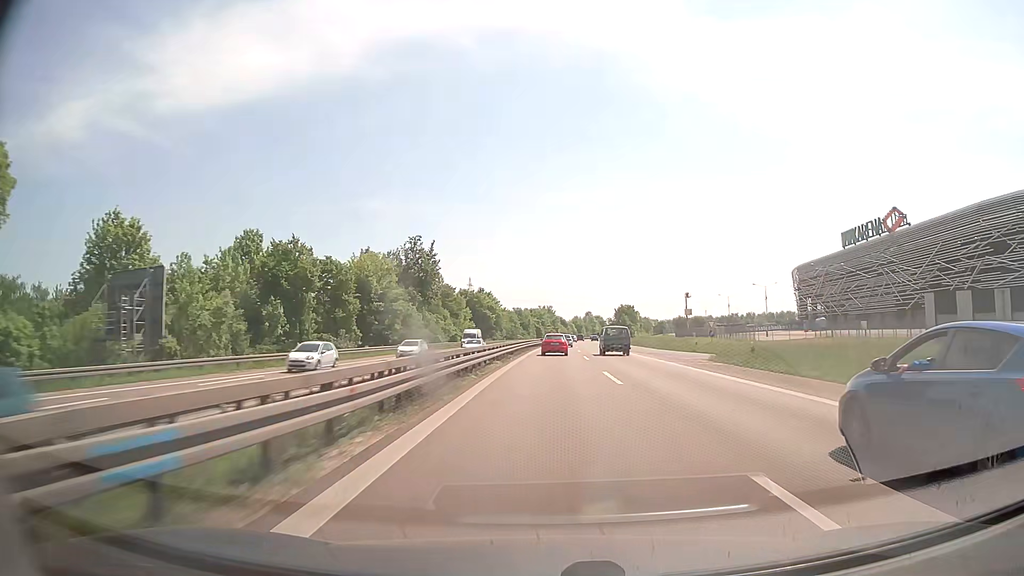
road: trunk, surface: asphalt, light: Day
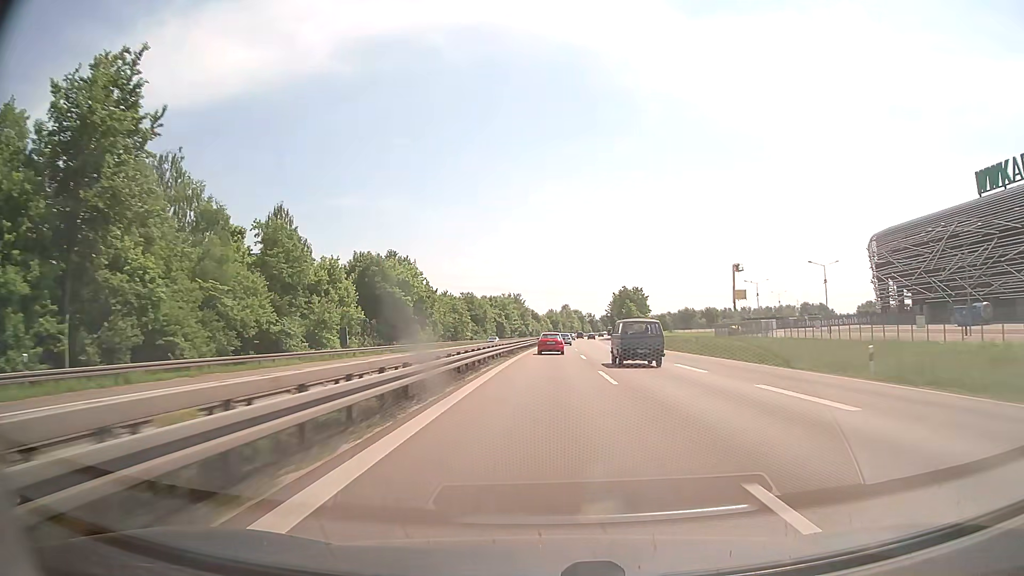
(+1.8, +72.4) m; +3°
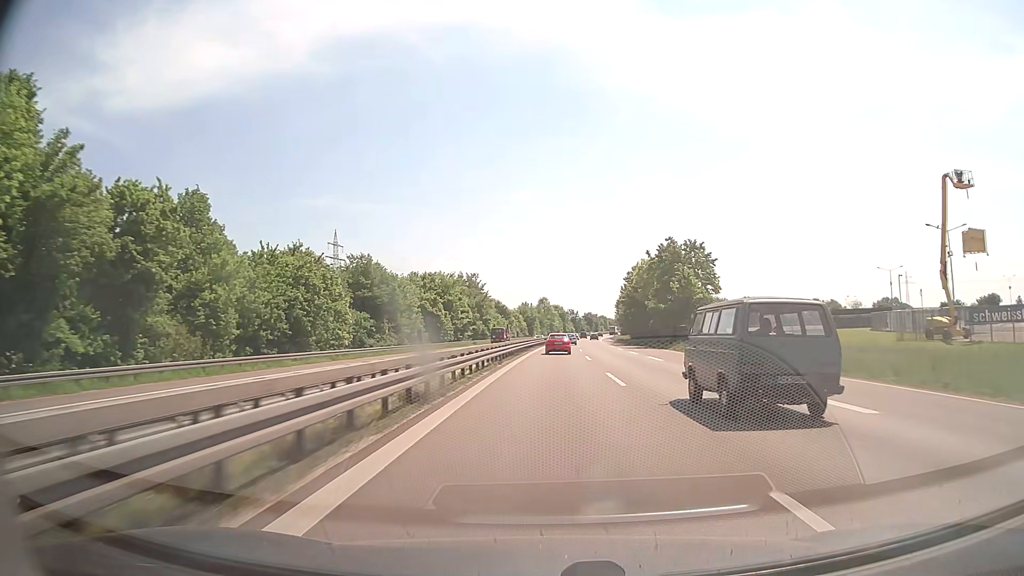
(+1.3, +72.3) m; +2°
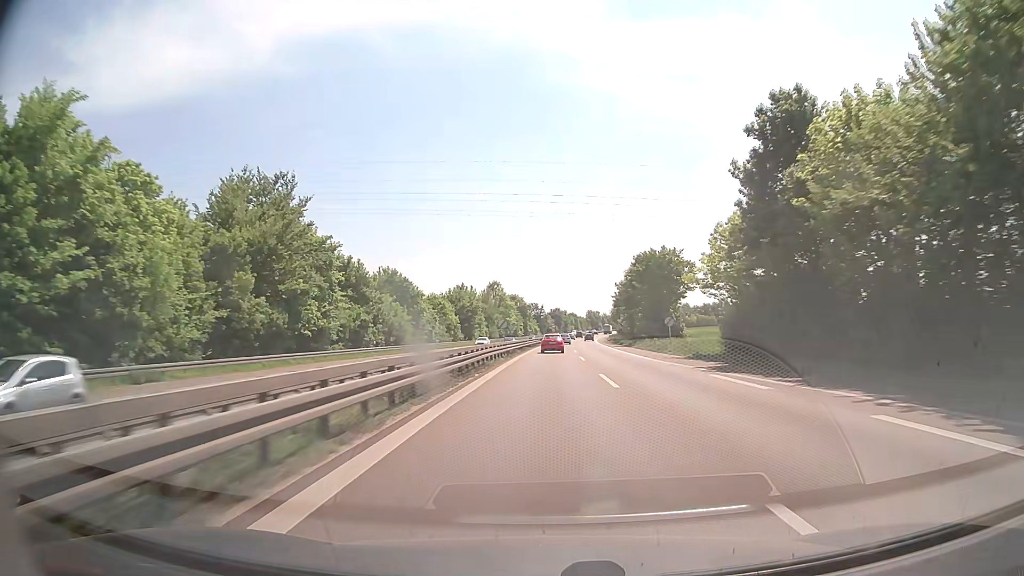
(+2.6, +90.4) m; +3°
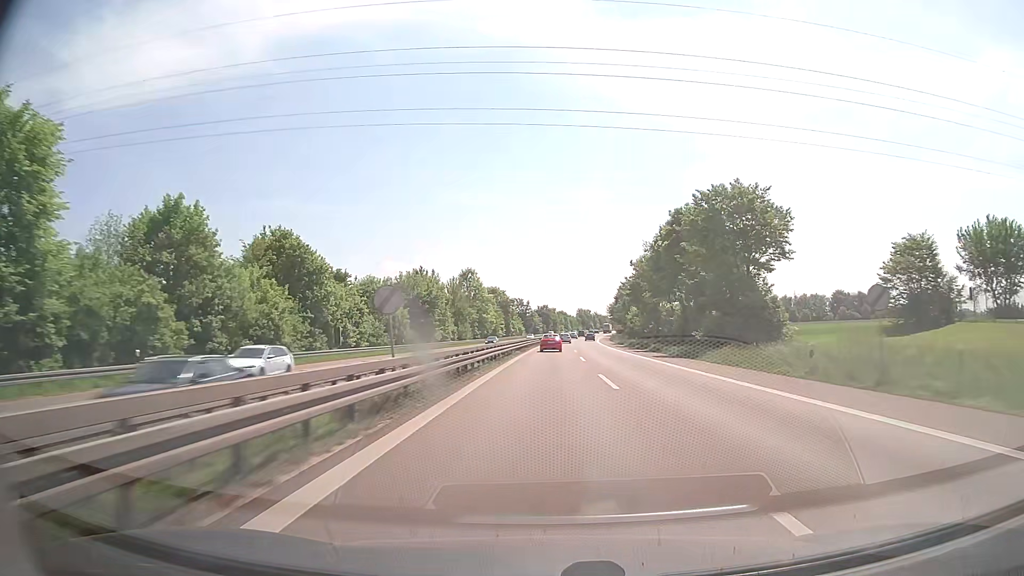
(+0.3, +36.3) m; +1°
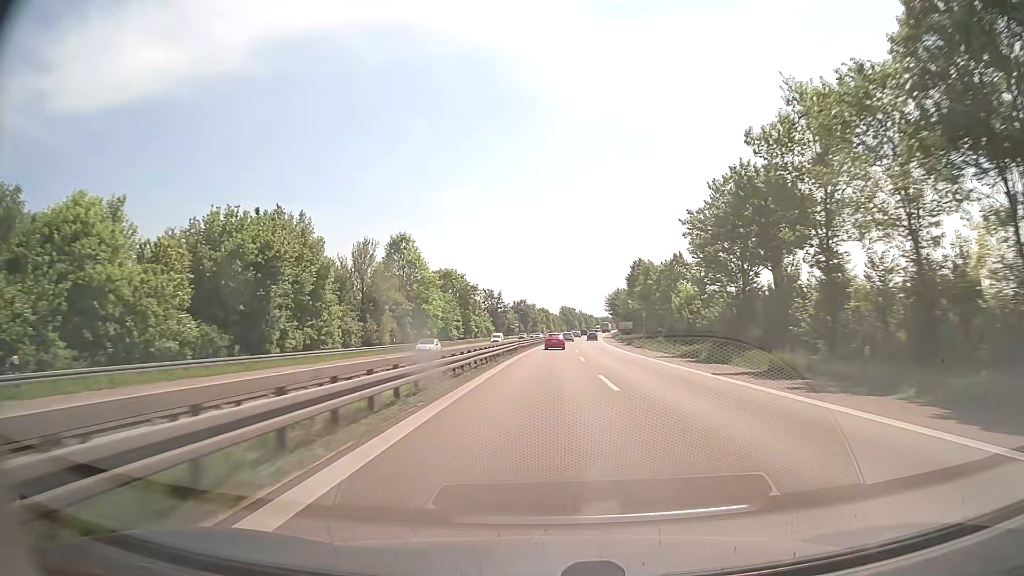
(+0.9, +54.8) m; +2°
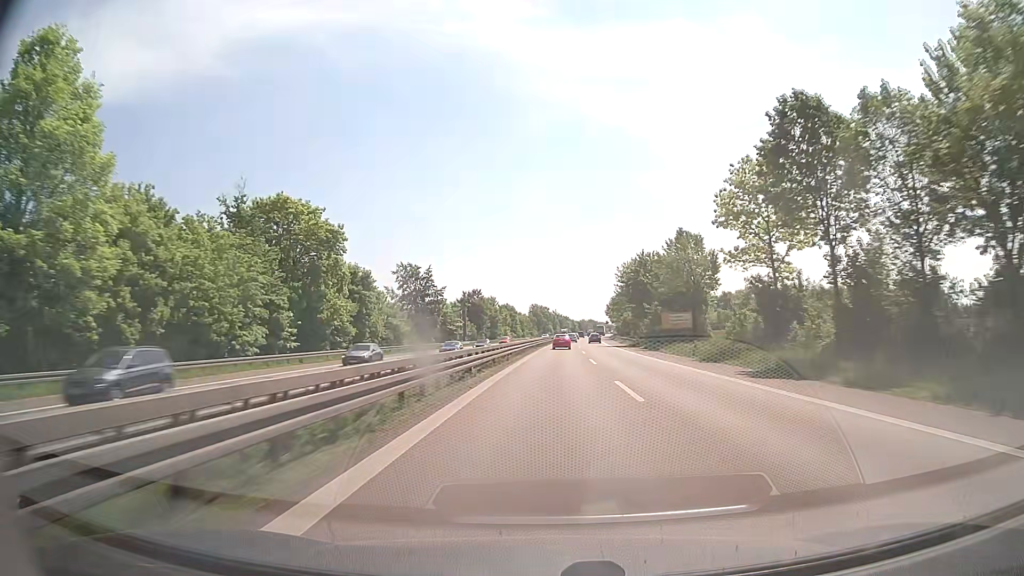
(+1.5, +74.6) m; +2°
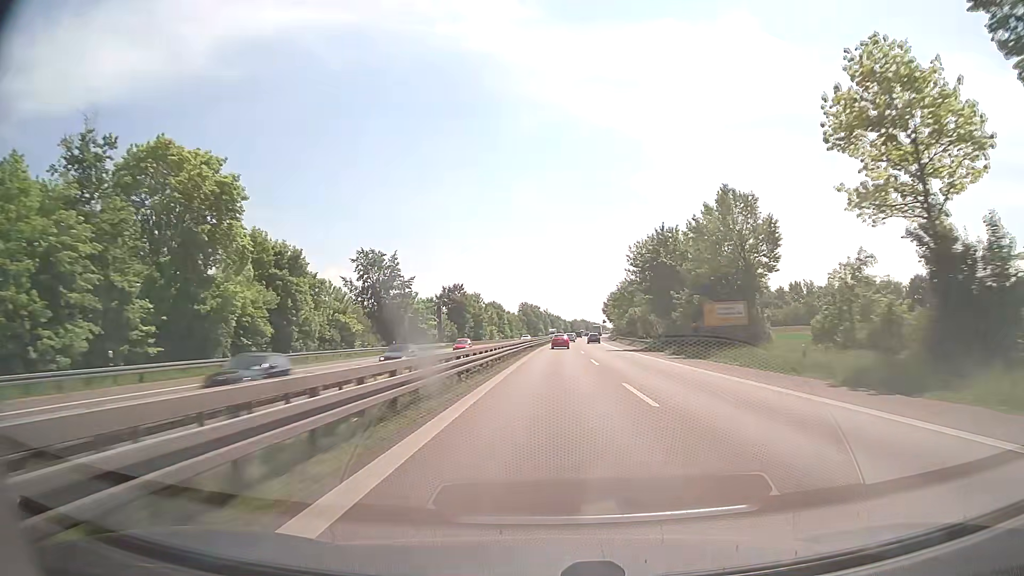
(+0.1, +19.2) m; +1°
(0, +10) (0, +20) (0, +30) (+1, +40) (+1, +50) (+1, +60) (+2, +70) (+2, +80) (+2, +90) (+3, +100) m
